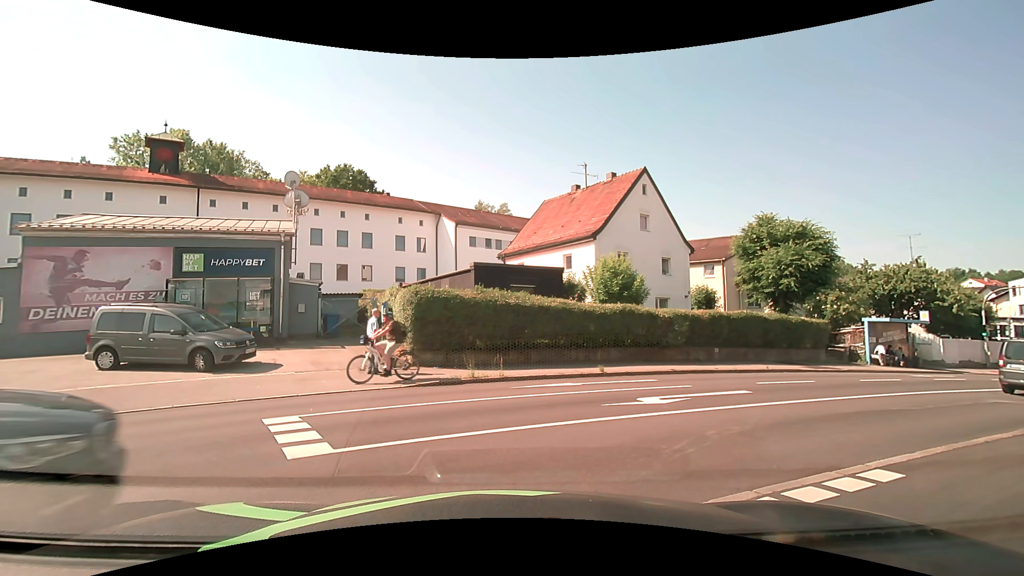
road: service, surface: paving_stones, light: Day
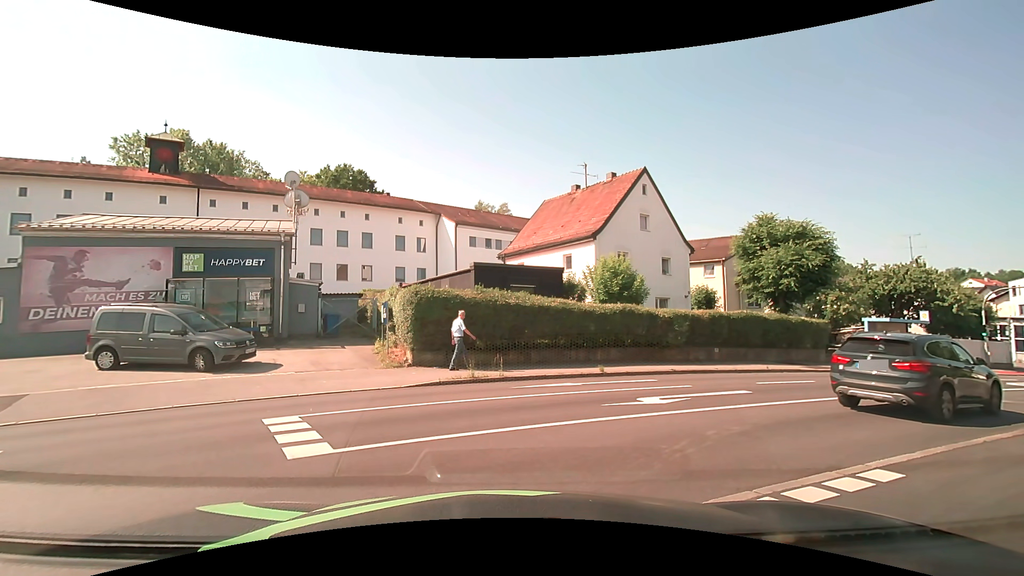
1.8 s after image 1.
(0.0, 0.0) m; 0°
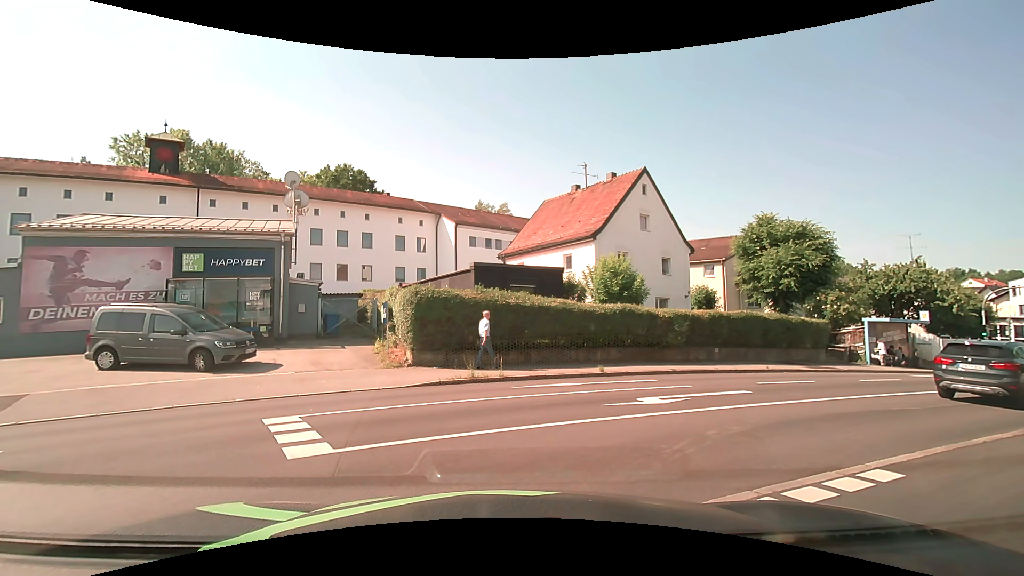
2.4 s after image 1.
(0.0, 0.0) m; 0°
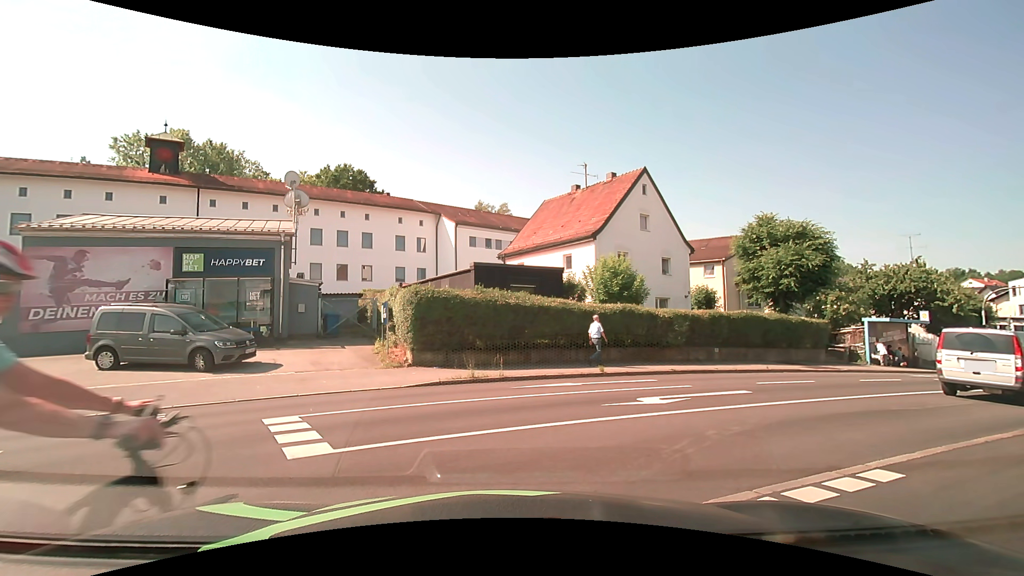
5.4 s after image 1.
(0.0, 0.0) m; 0°
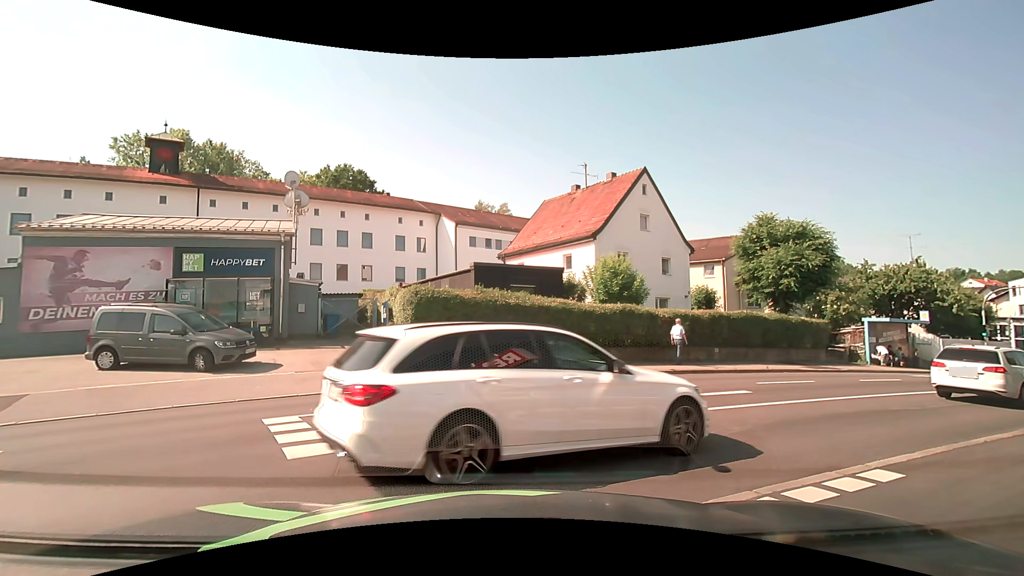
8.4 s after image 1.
(0.0, 0.0) m; 0°
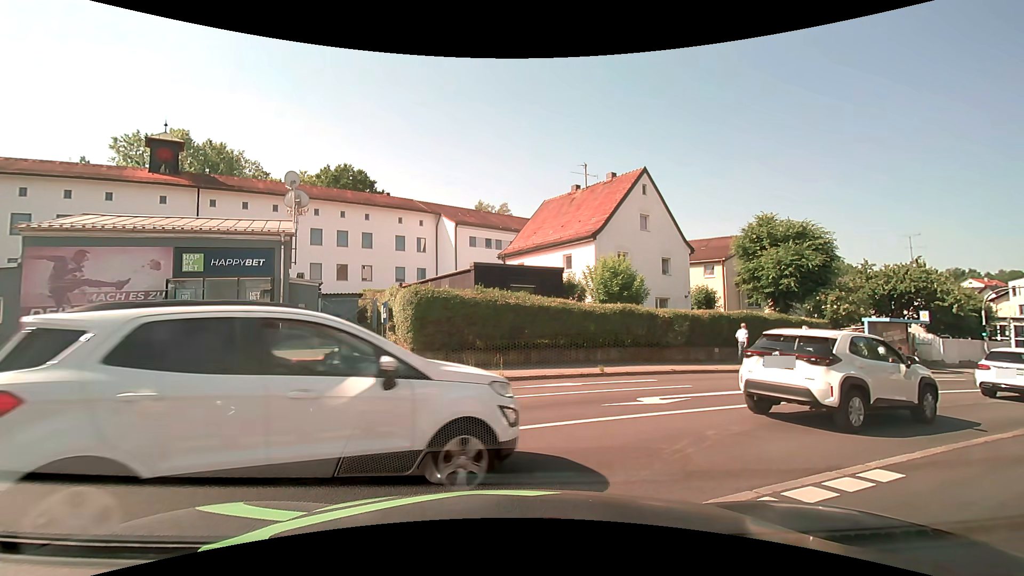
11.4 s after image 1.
(0.0, 0.0) m; 0°
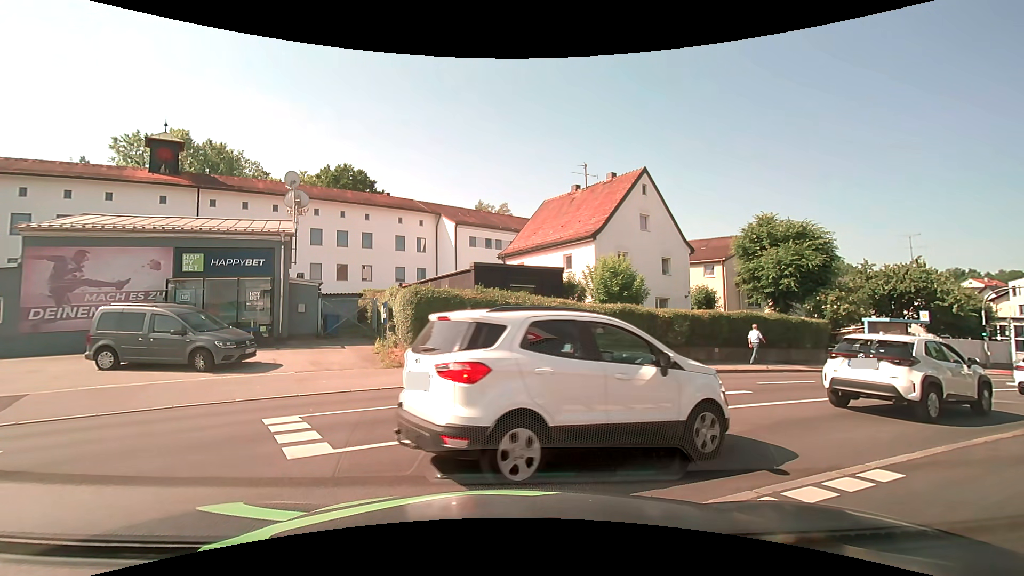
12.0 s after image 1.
(0.0, 0.0) m; 0°
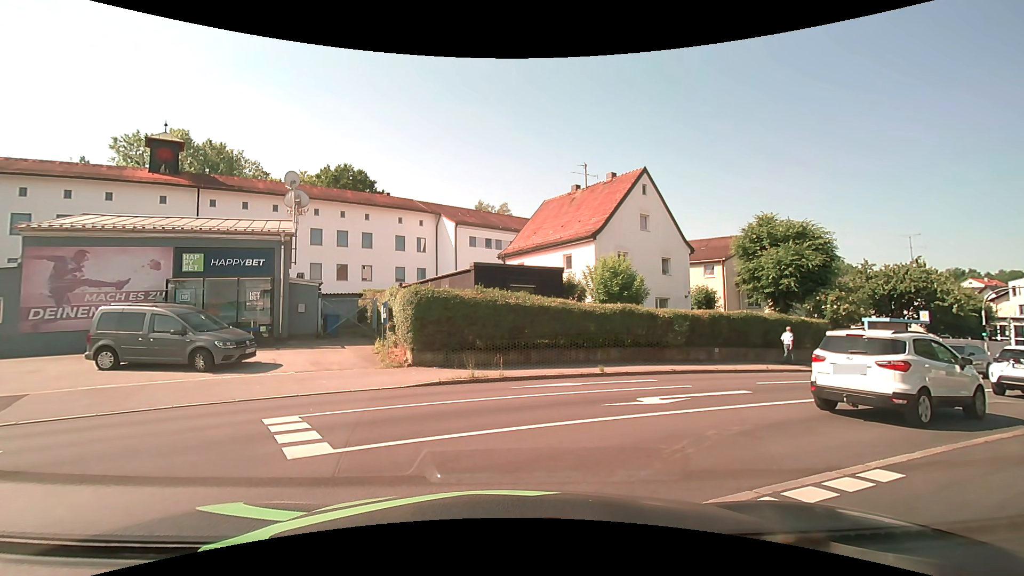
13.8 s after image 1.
(0.0, 0.0) m; 0°
